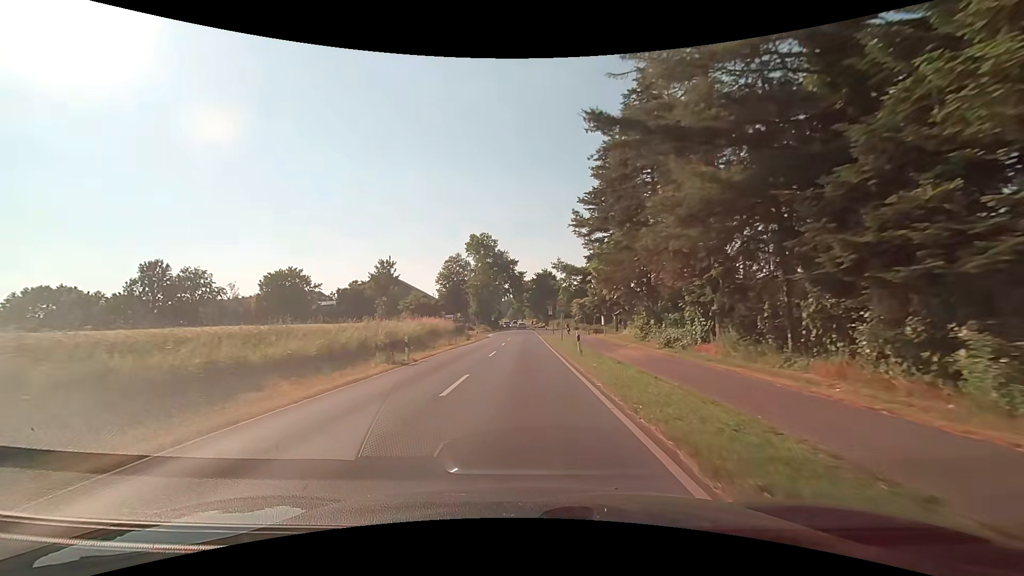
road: secondary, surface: asphalt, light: Day
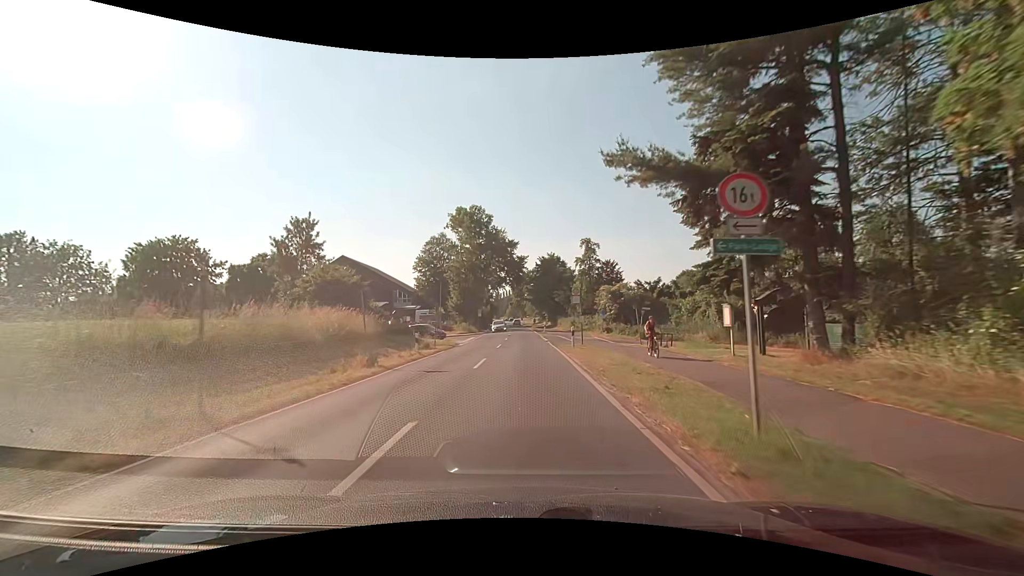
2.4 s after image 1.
(-0.3, +31.1) m; -1°
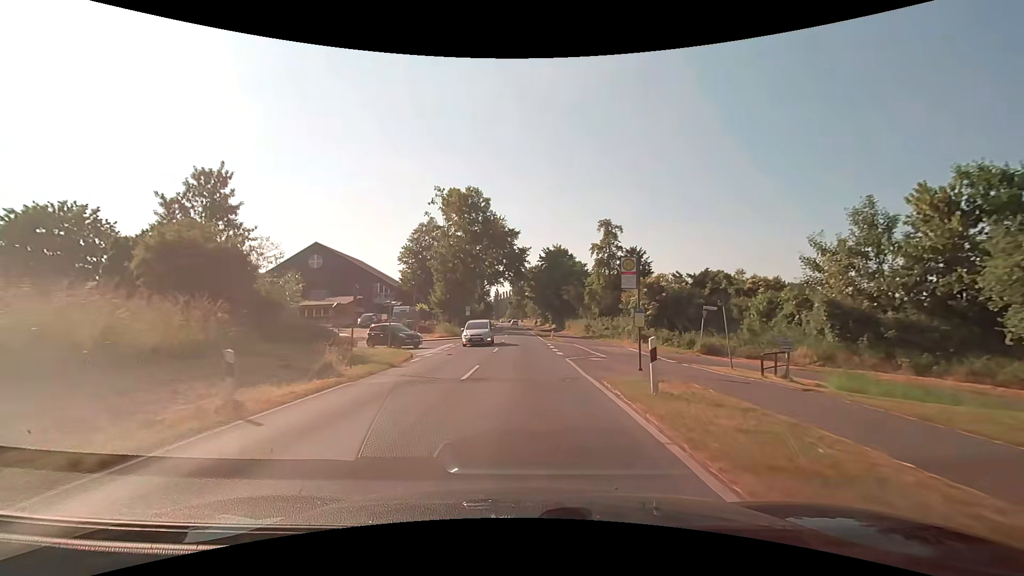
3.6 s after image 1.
(0.0, +15.5) m; 0°
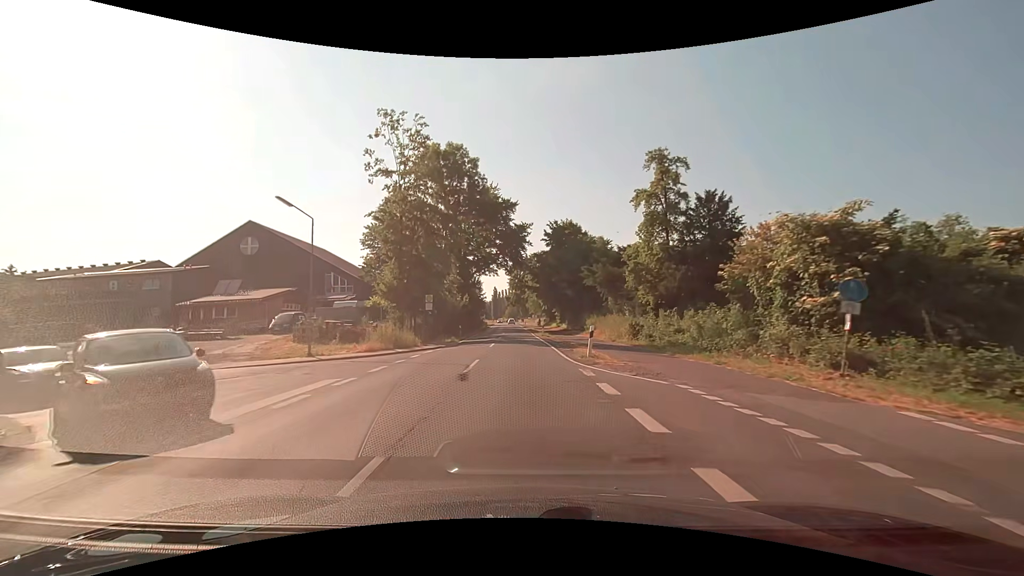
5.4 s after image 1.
(0.0, +23.2) m; 0°
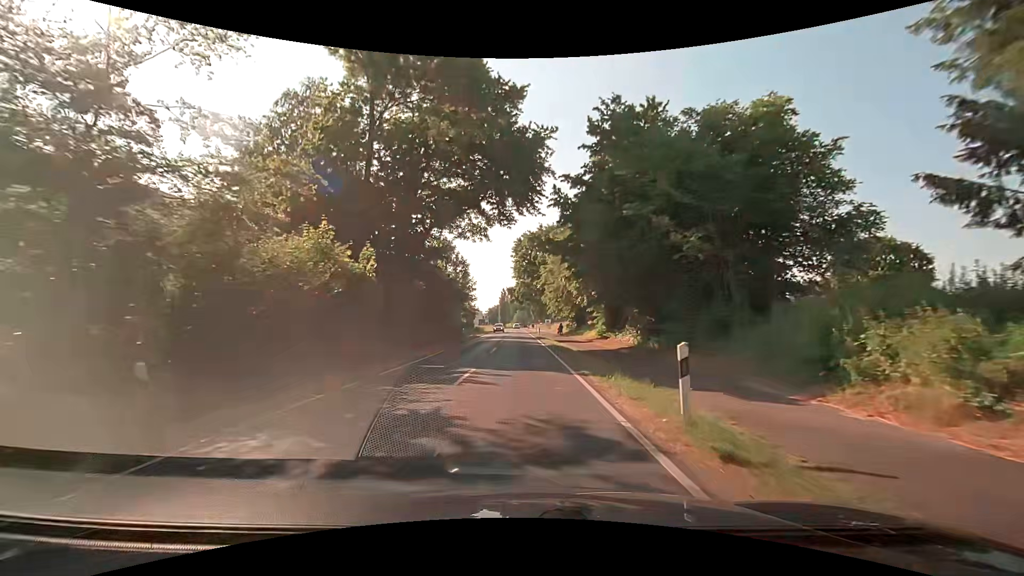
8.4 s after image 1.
(-0.5, +38.6) m; -1°
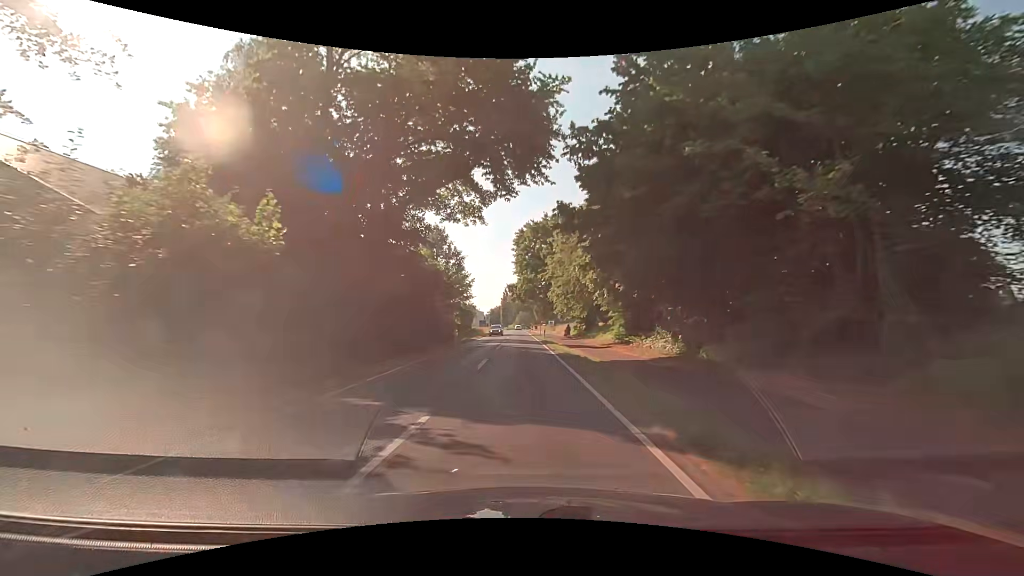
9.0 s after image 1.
(0.0, +7.7) m; 0°
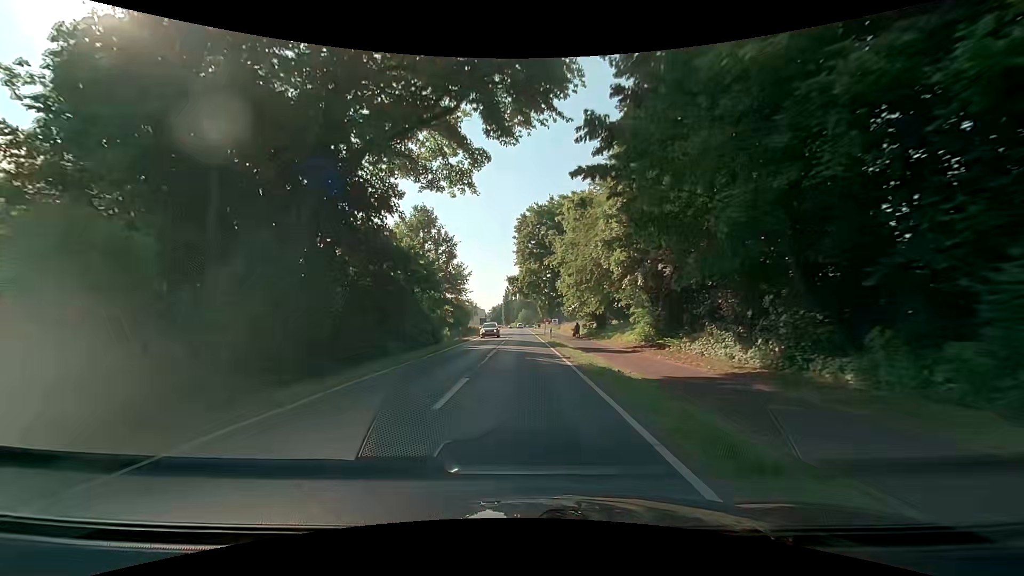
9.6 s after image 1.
(0.0, +7.7) m; 0°
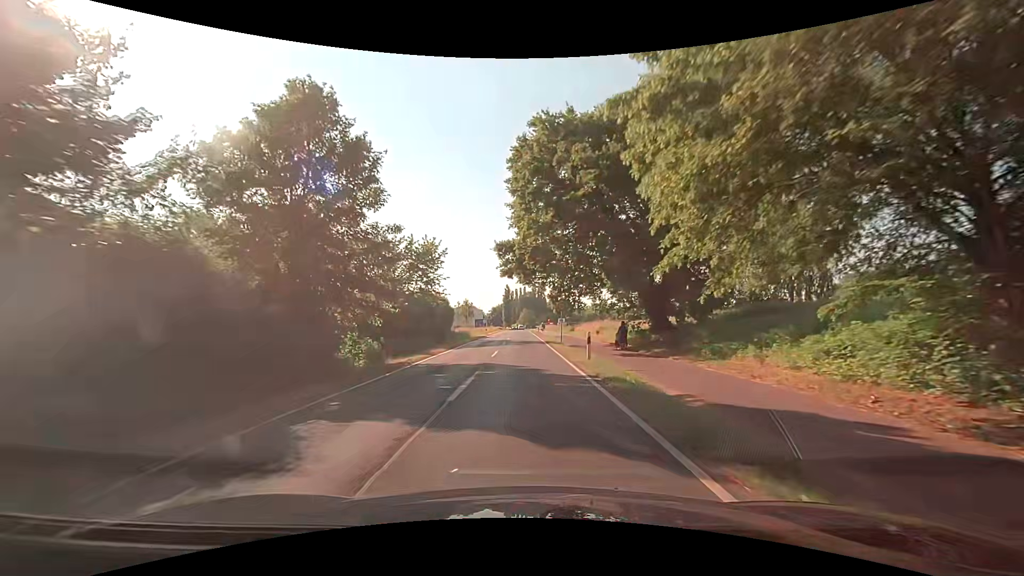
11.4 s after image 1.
(-0.1, +23.2) m; -1°
(0, +10) (0, +20) (+1, +30) (+1, +40) (+1, +50) (+1, +60) (+1, +70) (+1, +80) (+1, +90) (+2, +100) m
